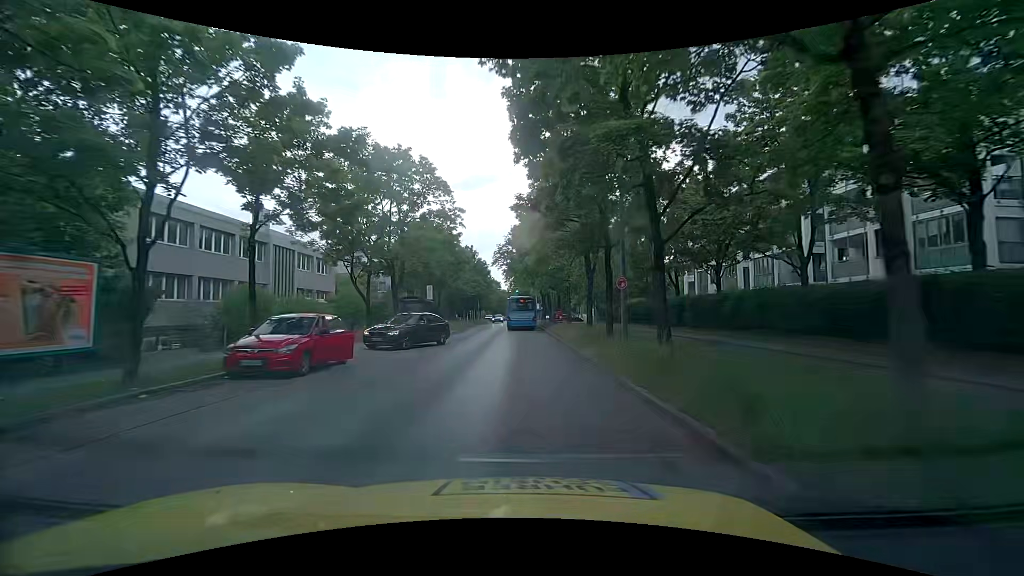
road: tertiary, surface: asphalt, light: Day
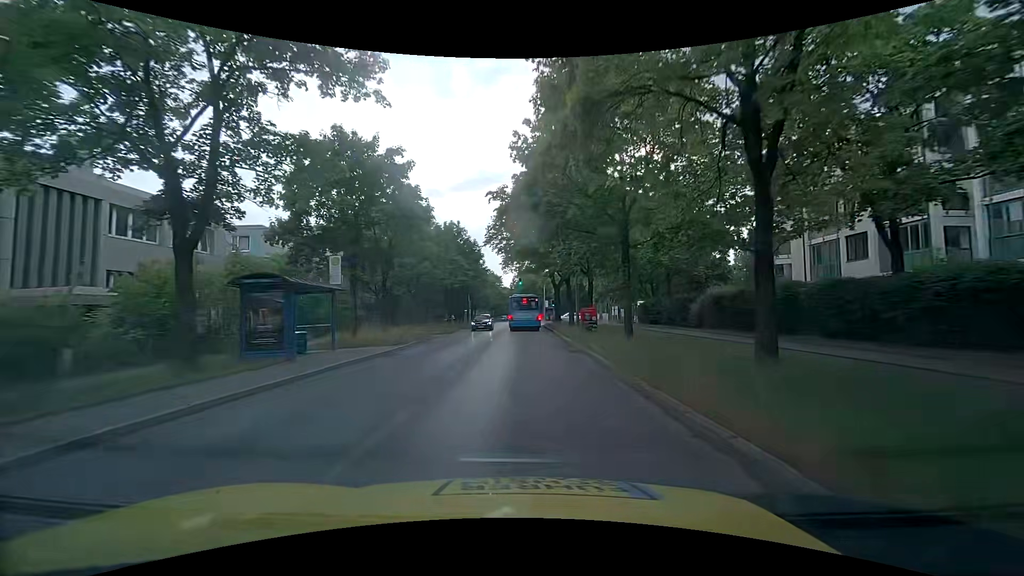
(+0.2, +20.7) m; +1°
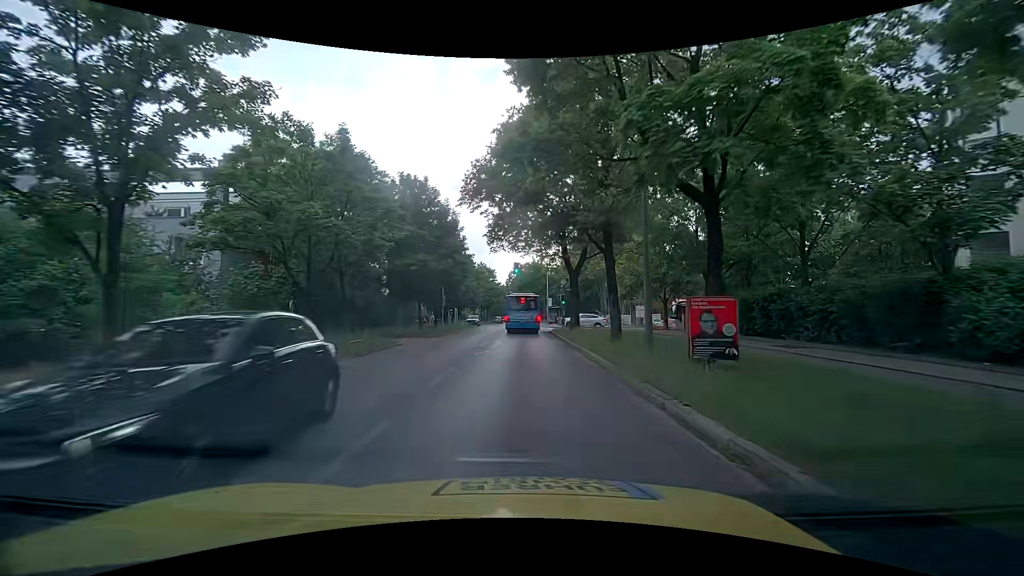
(-0.2, +18.8) m; 0°
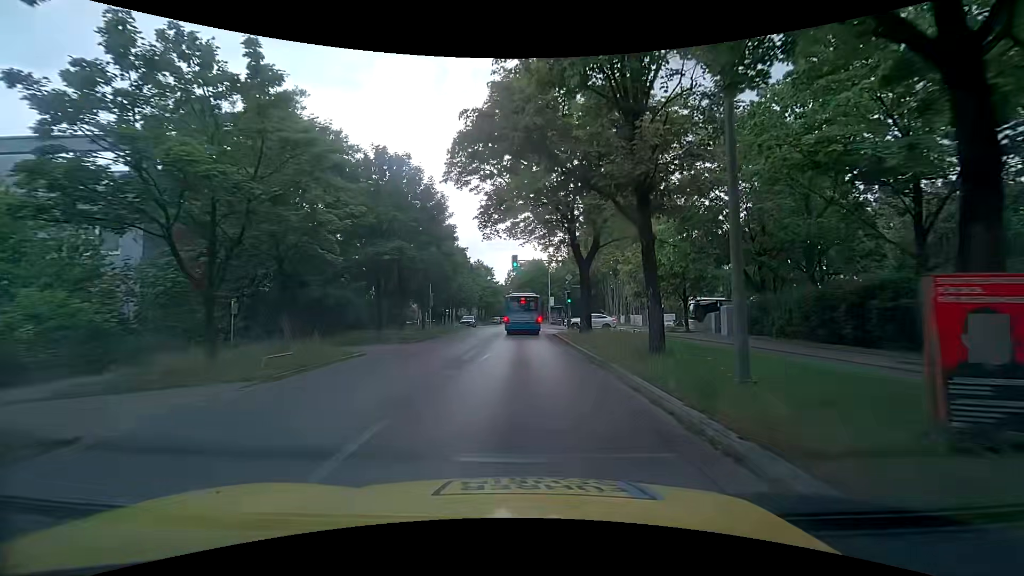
(-0.1, +5.8) m; -1°
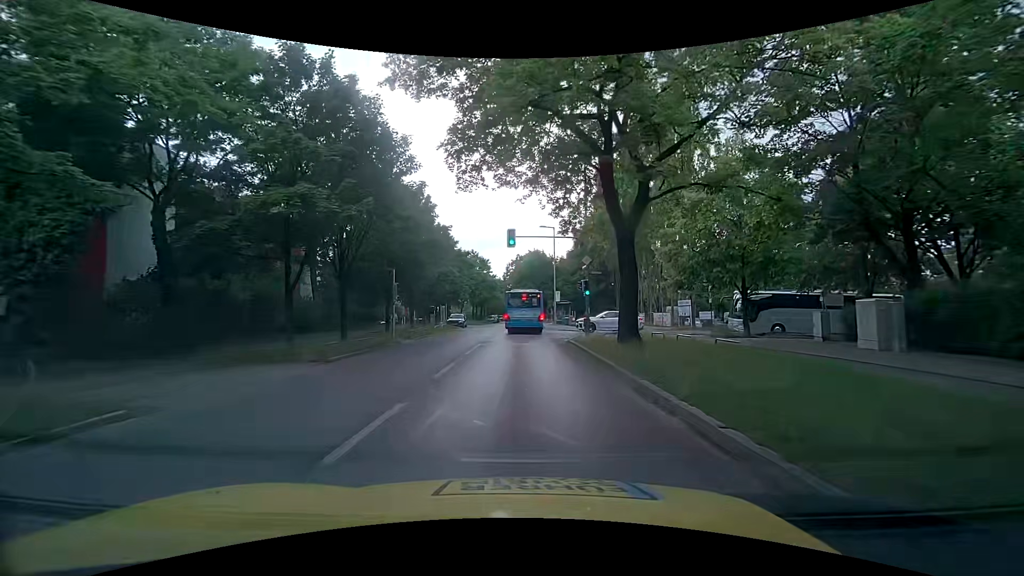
(+0.1, +10.7) m; +1°
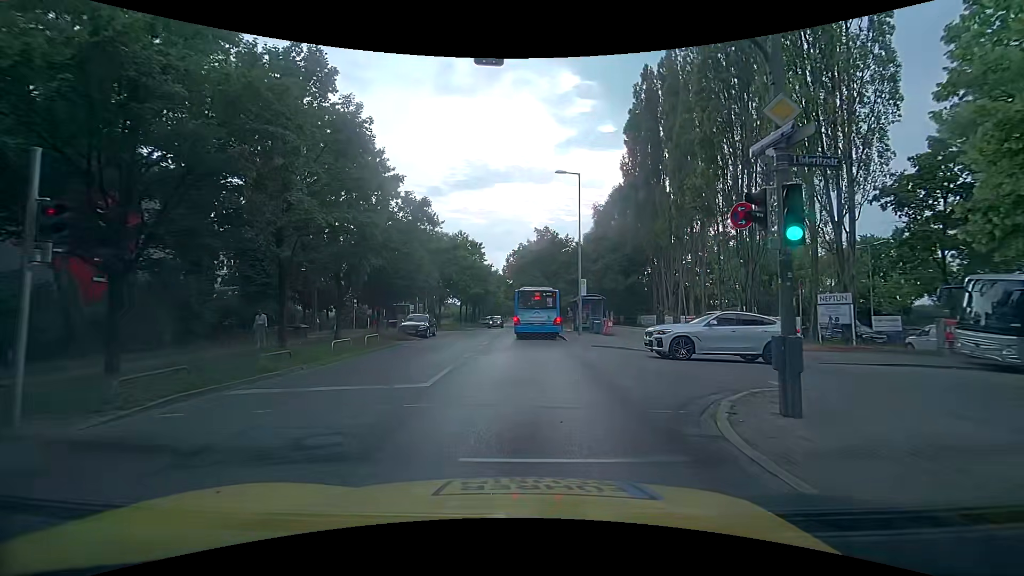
(-0.2, +20.4) m; 0°
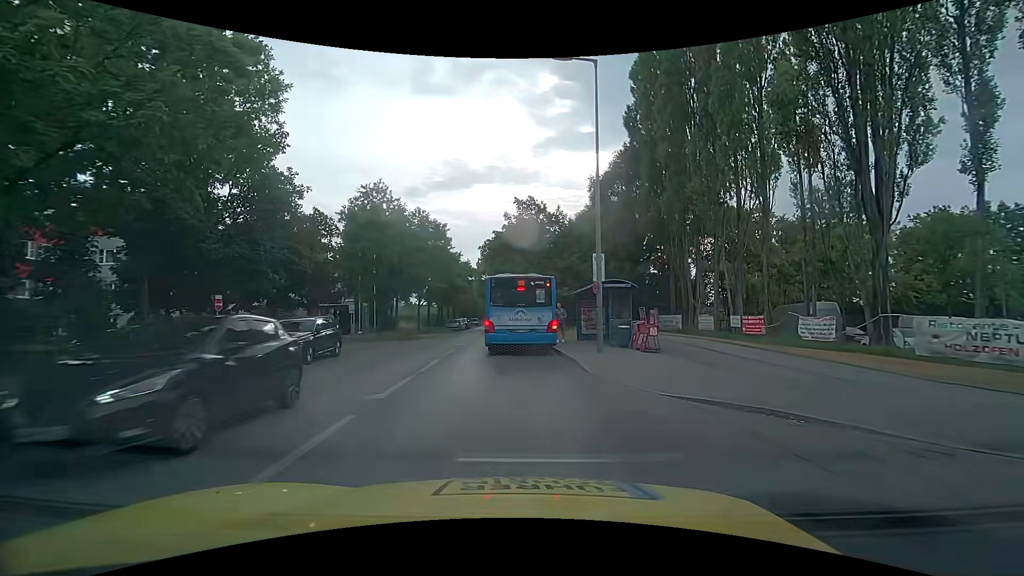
(0.0, +14.4) m; +1°
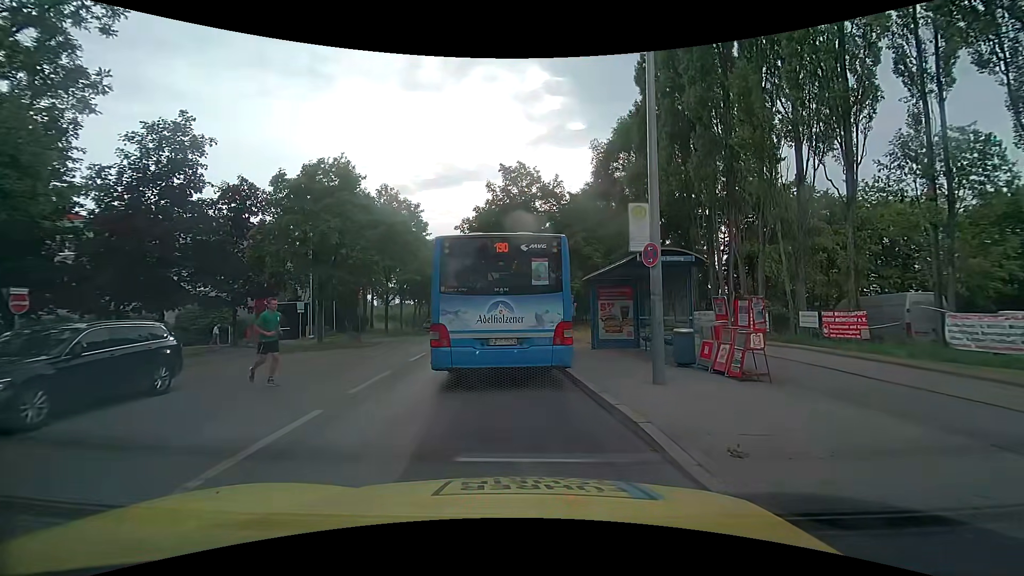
(+0.1, +8.2) m; +2°
(0, +10) (-1, +20) (-2, +30) (-3, +40) (-4, +50) (-4, +60) (-5, +70) (-6, +80) (-7, +90) (-8, +100) m
